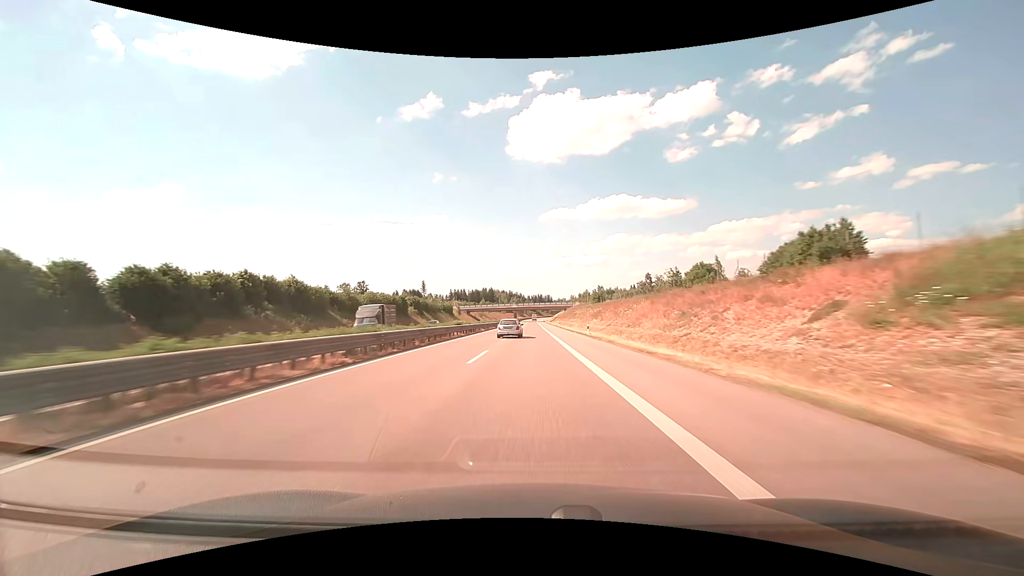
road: trunk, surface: asphalt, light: Day
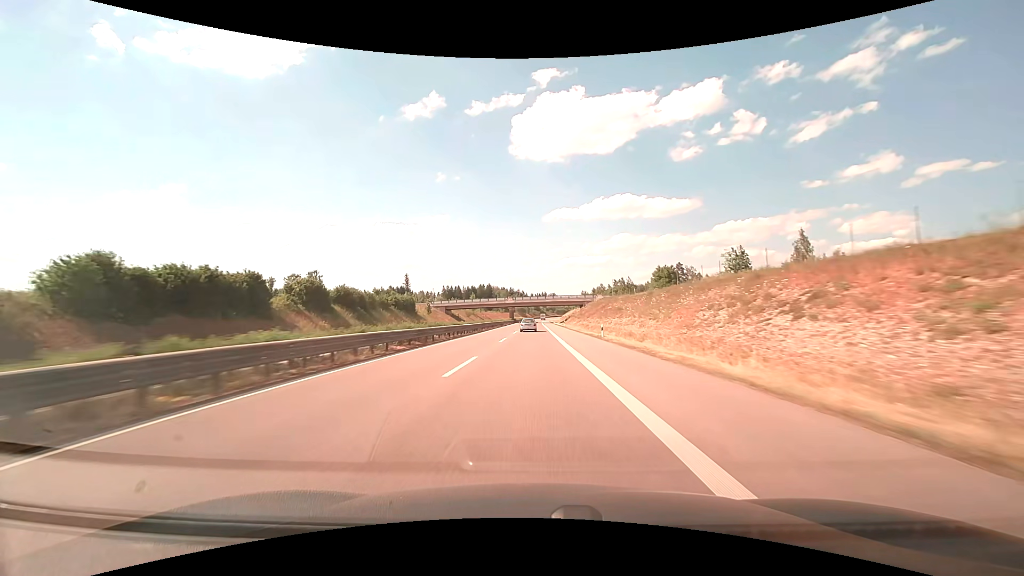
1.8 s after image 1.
(-0.1, +57.4) m; 0°
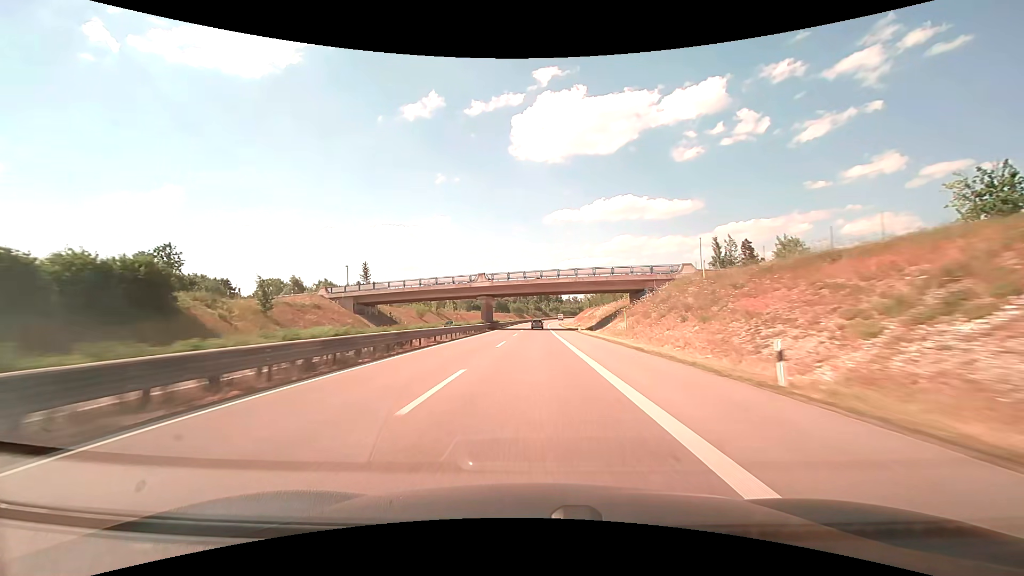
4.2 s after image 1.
(-0.1, +76.2) m; 0°
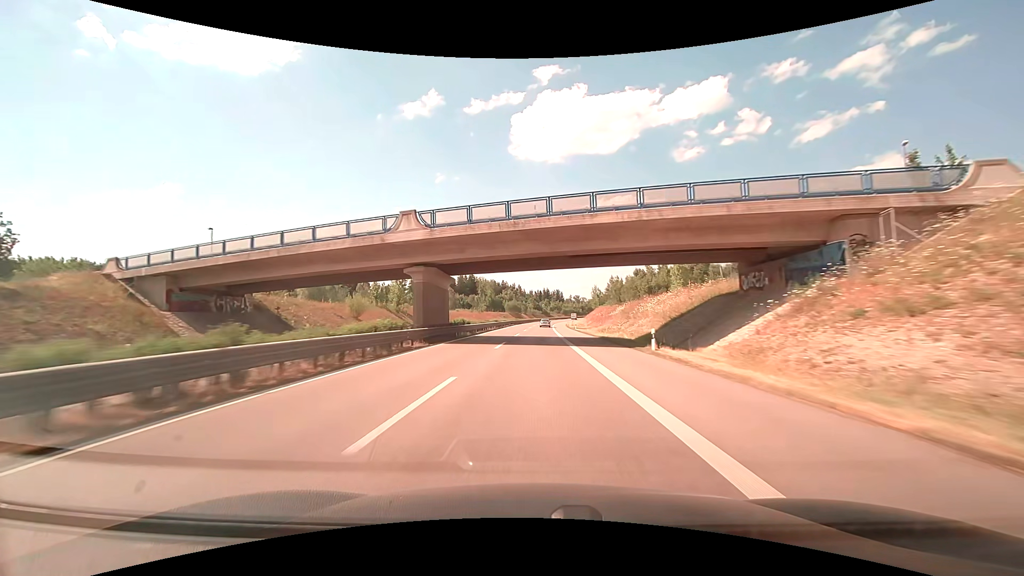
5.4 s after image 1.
(0.0, +37.8) m; 0°
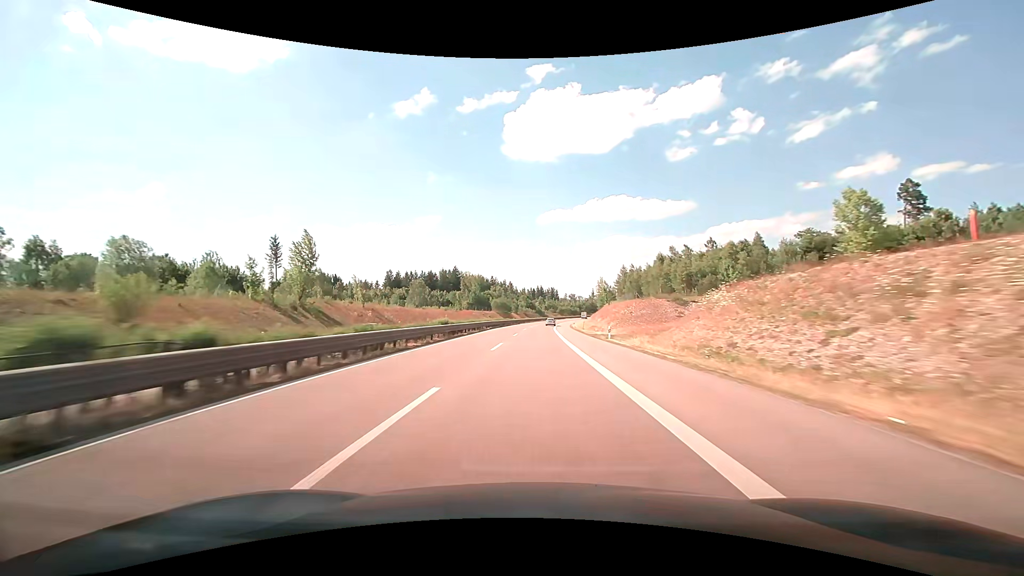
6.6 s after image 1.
(+0.1, +37.6) m; 0°
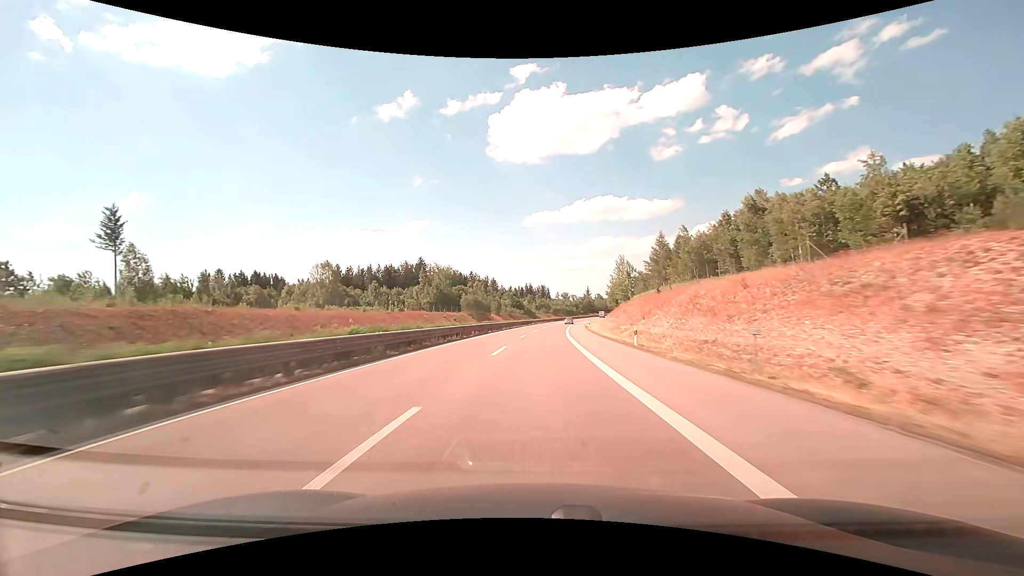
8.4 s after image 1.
(+0.9, +55.8) m; +2°
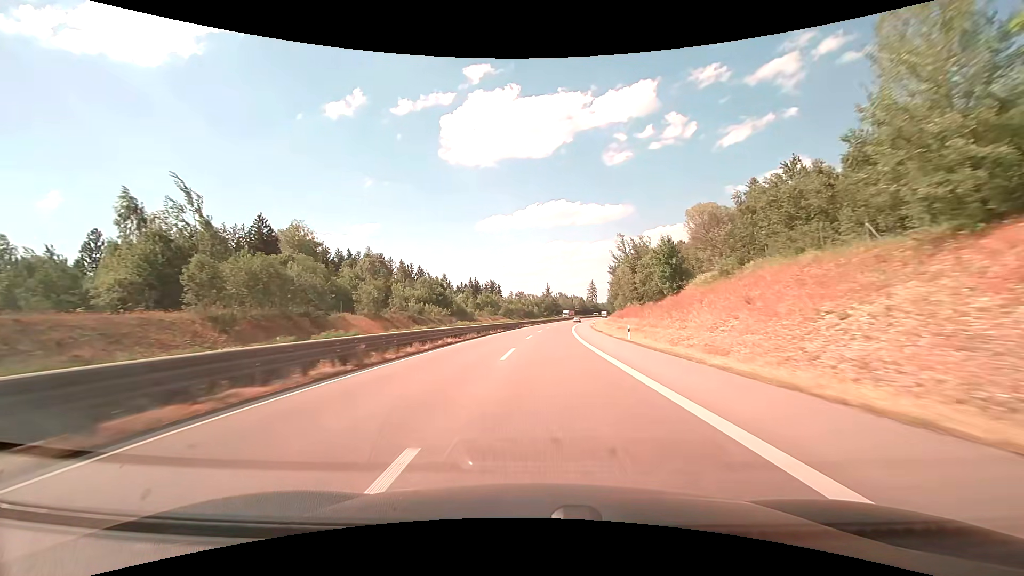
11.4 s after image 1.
(+3.6, +91.5) m; +5°
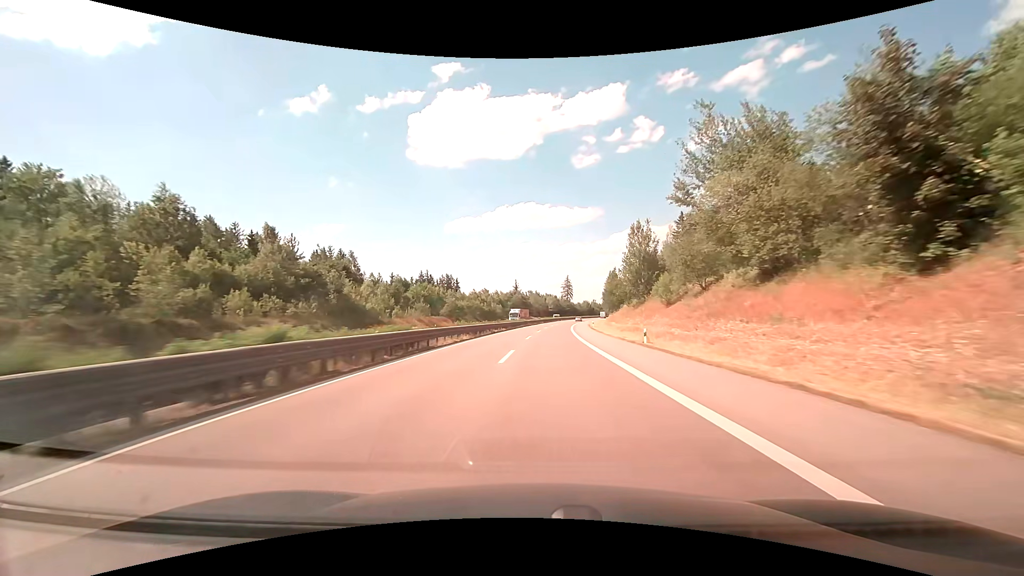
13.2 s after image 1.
(+1.7, +55.0) m; +4°
(0, +10) (0, +20) (+1, +30) (+1, +40) (+1, +50) (+2, +60) (+3, +70) (+4, +80) (+5, +90) (+6, +100) m
